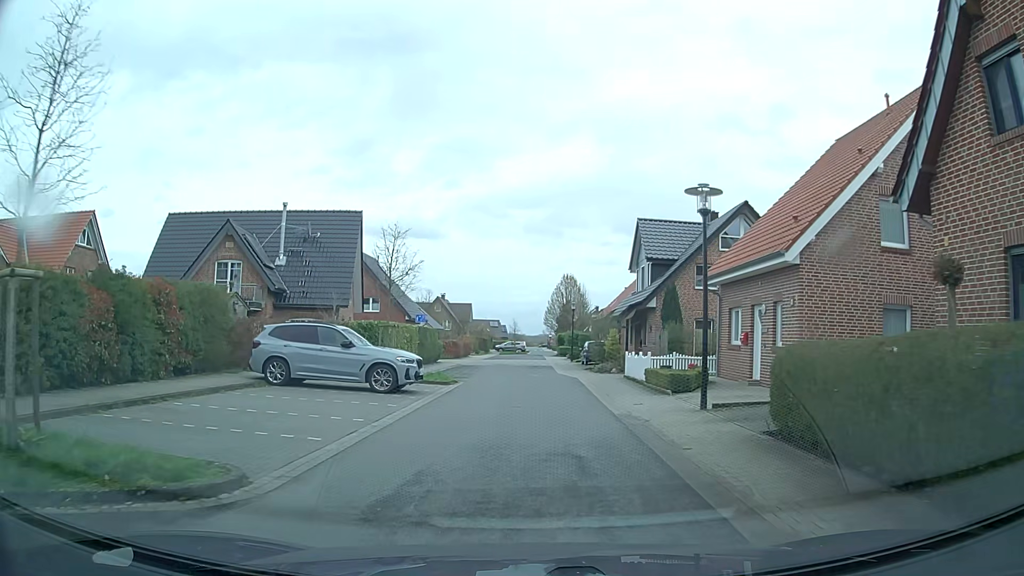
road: residential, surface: asphalt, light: Day
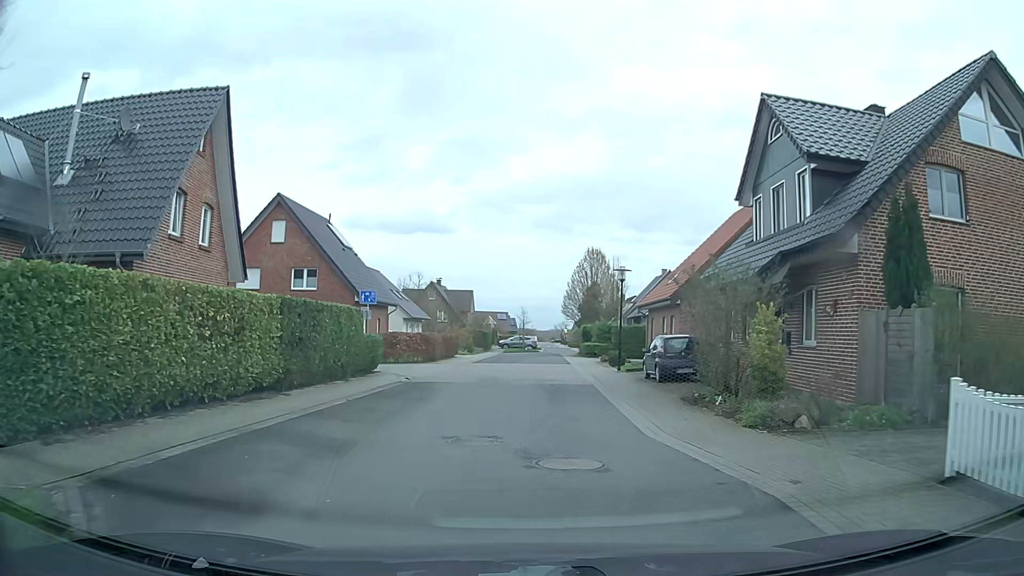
(0.0, +20.9) m; -1°
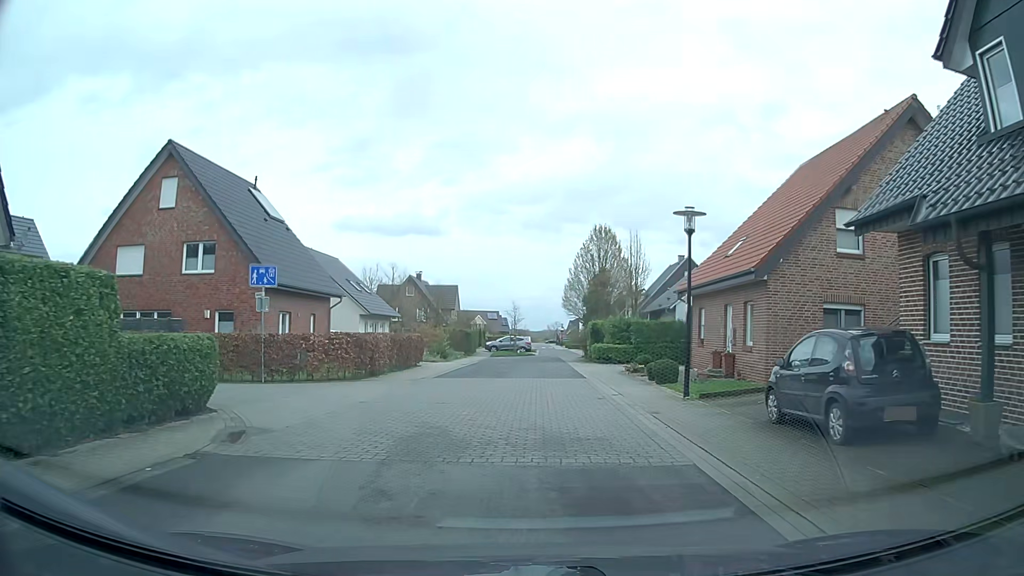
(0.0, +12.9) m; +1°
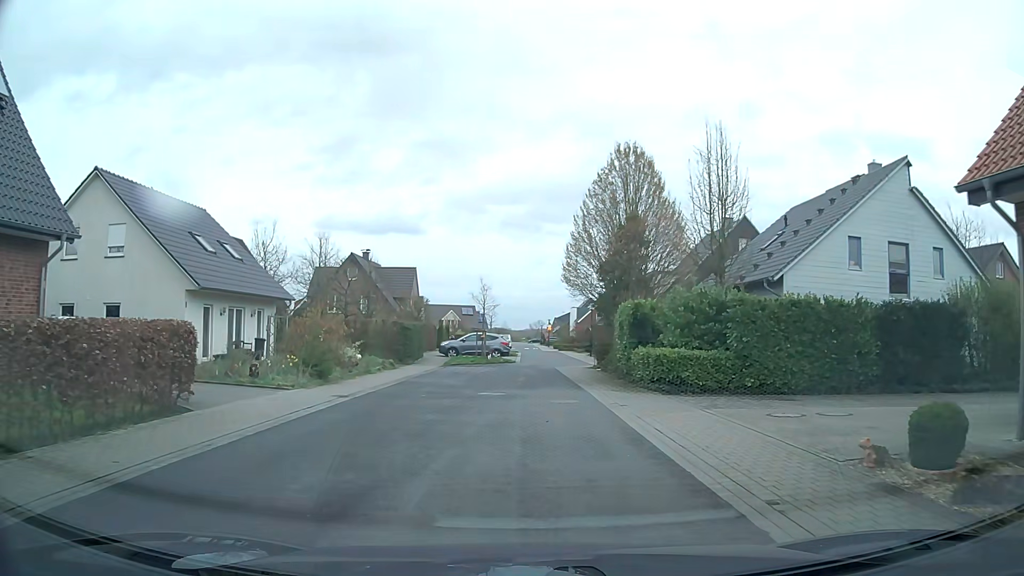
(+0.3, +22.0) m; +2°
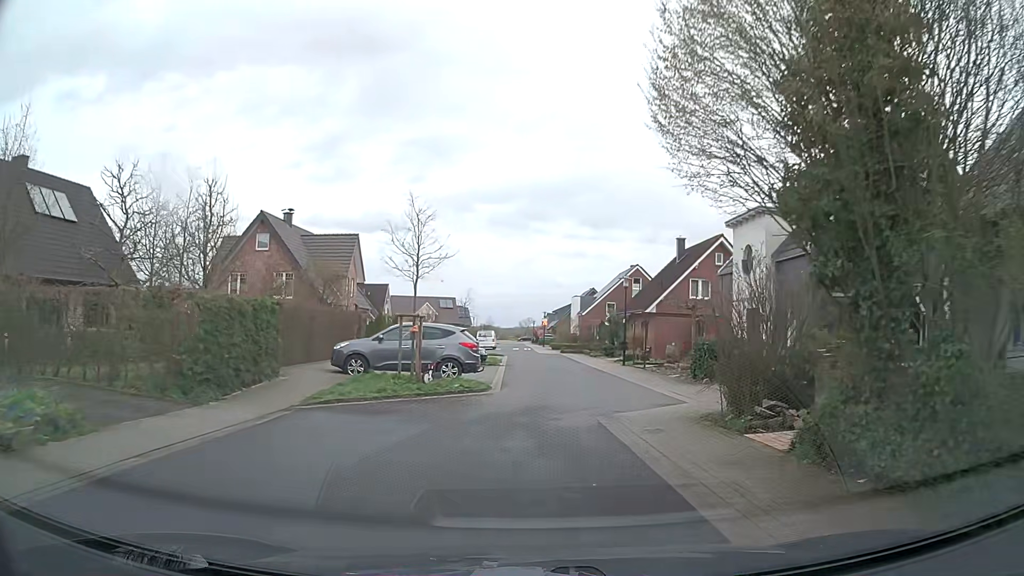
(-0.1, +22.4) m; 0°
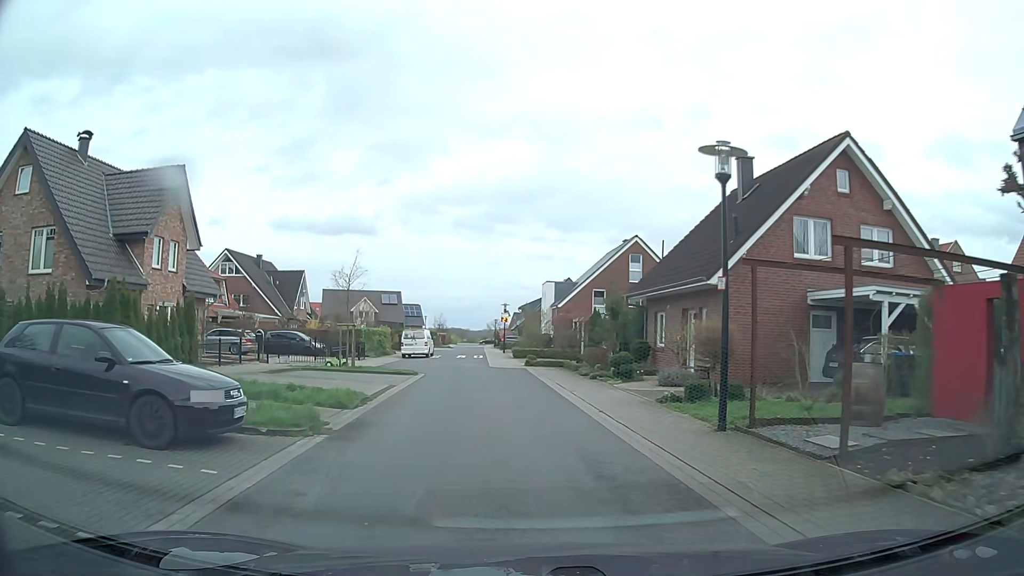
(+1.3, +22.6) m; +3°
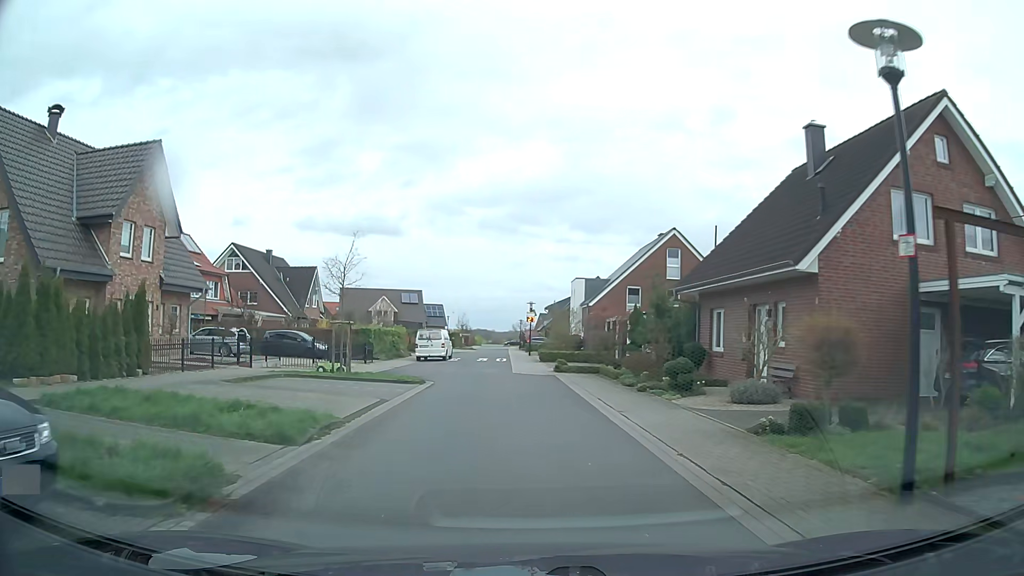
(-0.1, +4.5) m; -2°
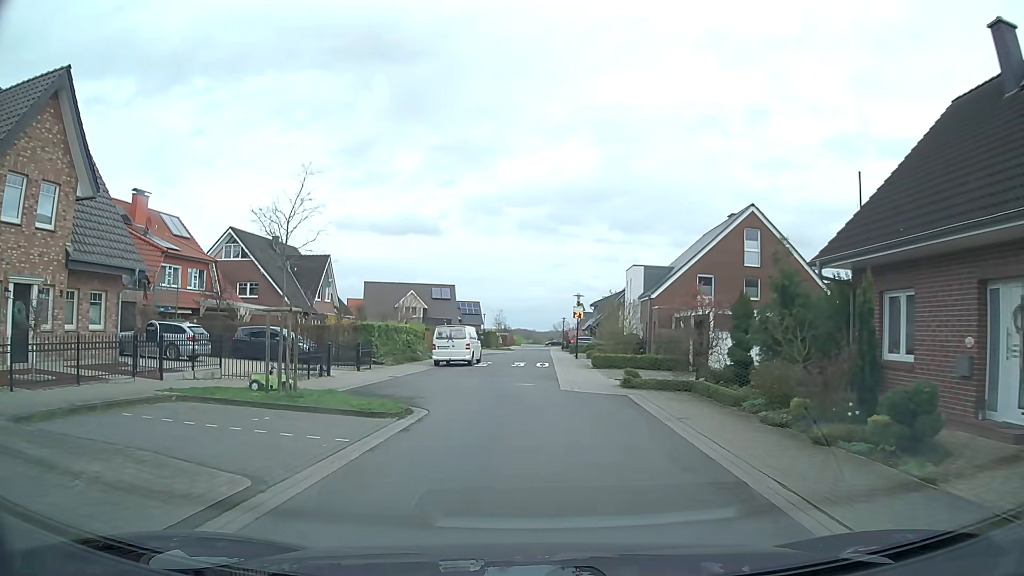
(-0.4, +9.1) m; -4°
(0, +10) (0, +20) (0, +30) (0, +40) (0, +50) (0, +60) (0, +70) (+1, +80) (+1, +90) (+1, +100) m
